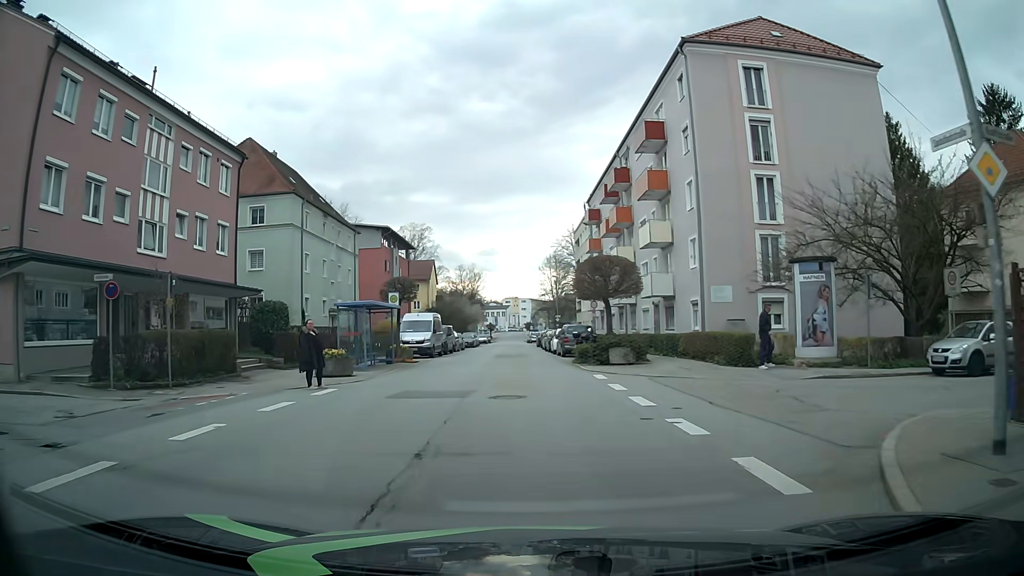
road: tertiary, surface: asphalt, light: Day
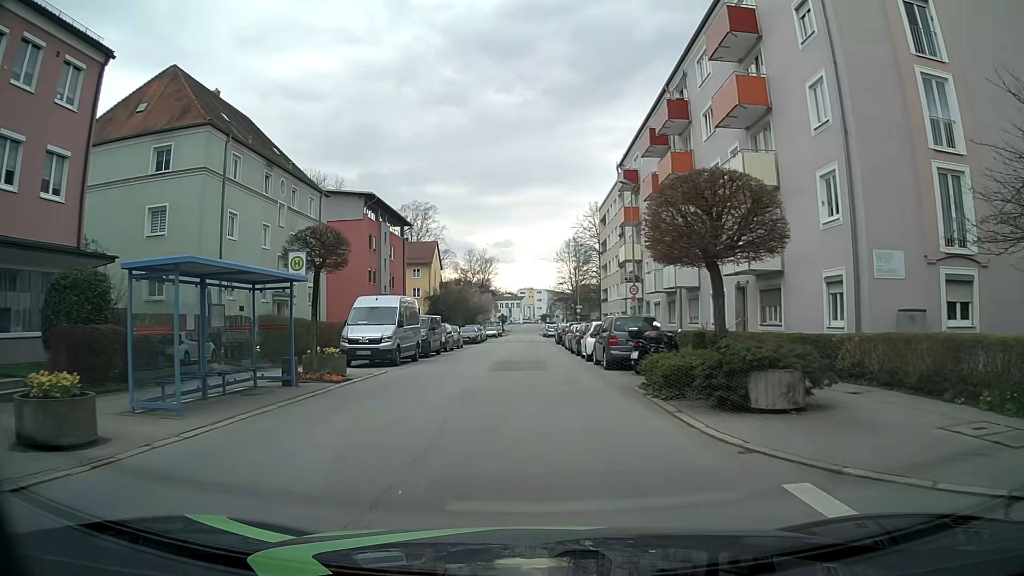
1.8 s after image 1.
(-0.3, +13.7) m; -2°
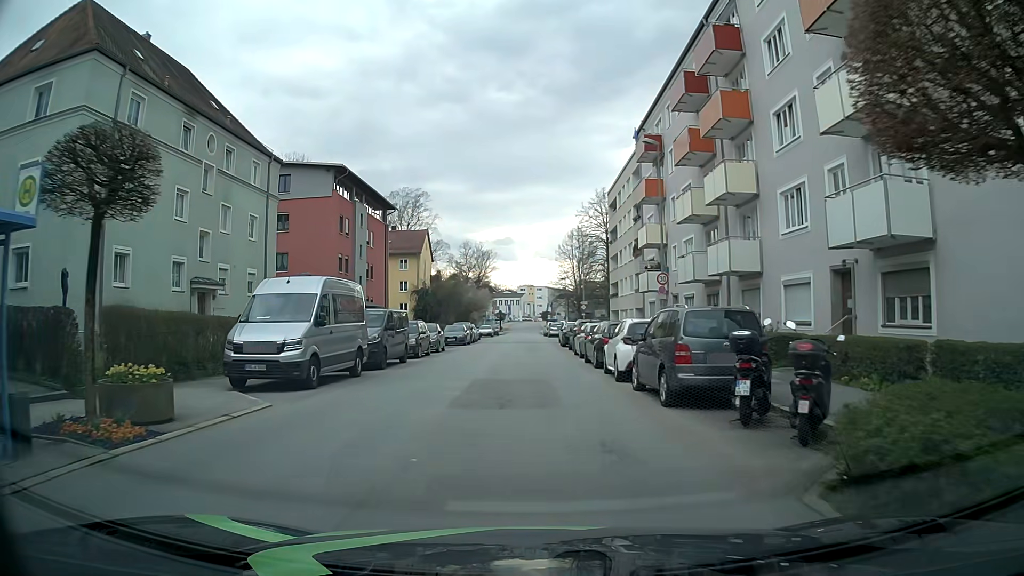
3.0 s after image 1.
(0.0, +9.2) m; 0°
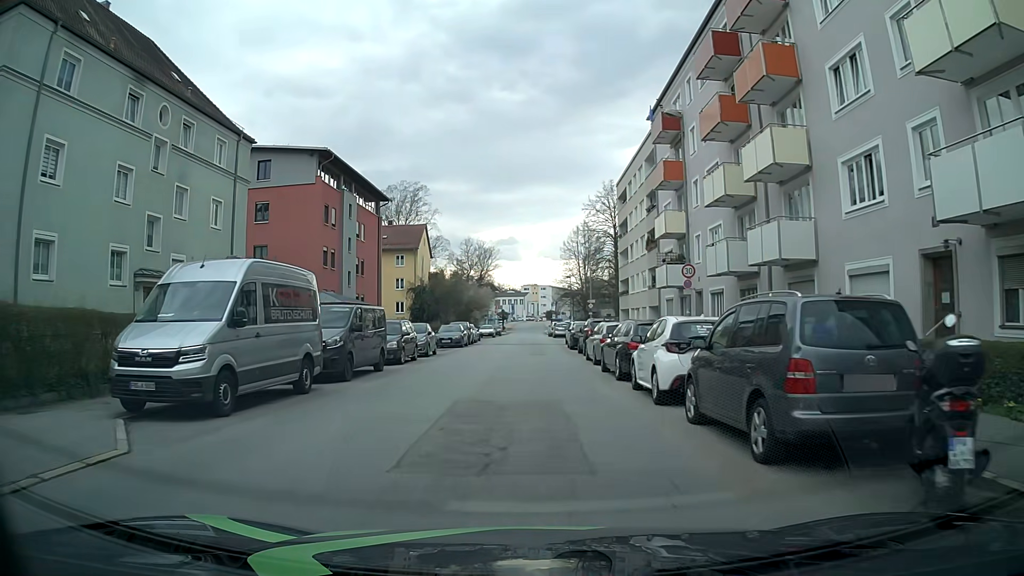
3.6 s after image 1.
(0.0, +4.6) m; -1°
(0, +10) (0, +20) (0, +30) (0, +40) (0, +50) (+1, +60) (+1, +70) (+1, +80) (+1, +90) (+1, +100) m
